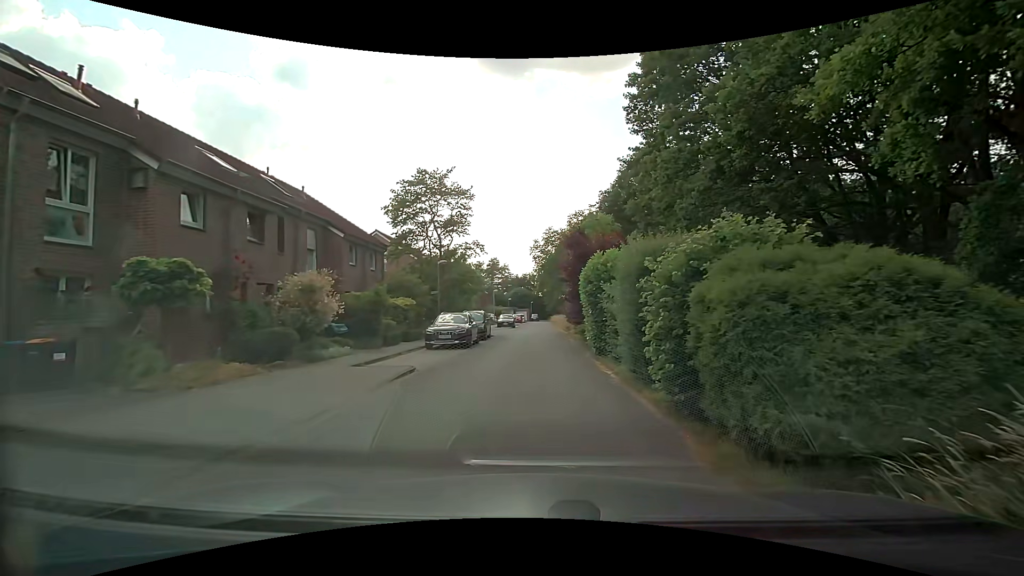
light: Day
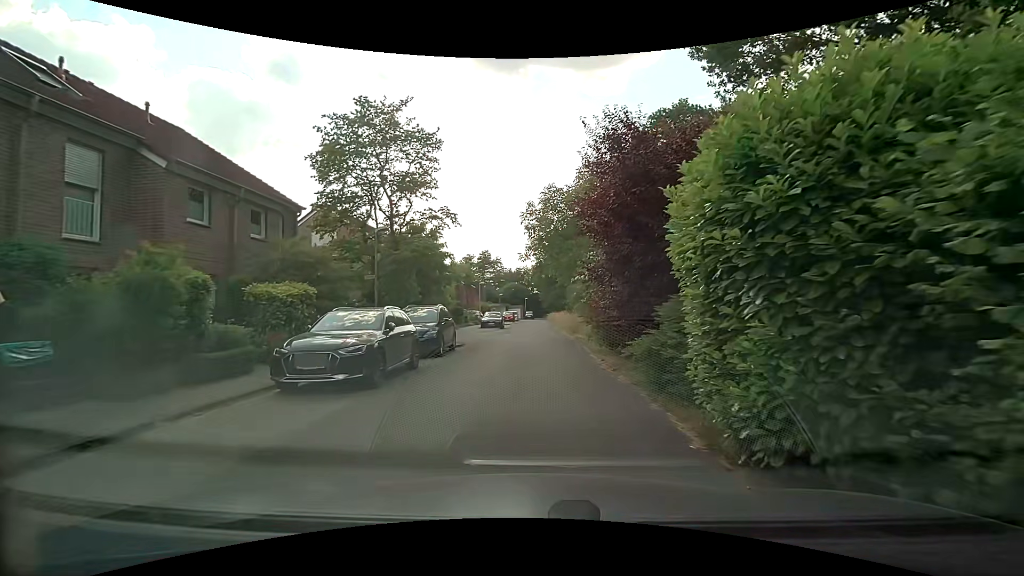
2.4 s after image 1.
(+0.5, +11.5) m; +3°
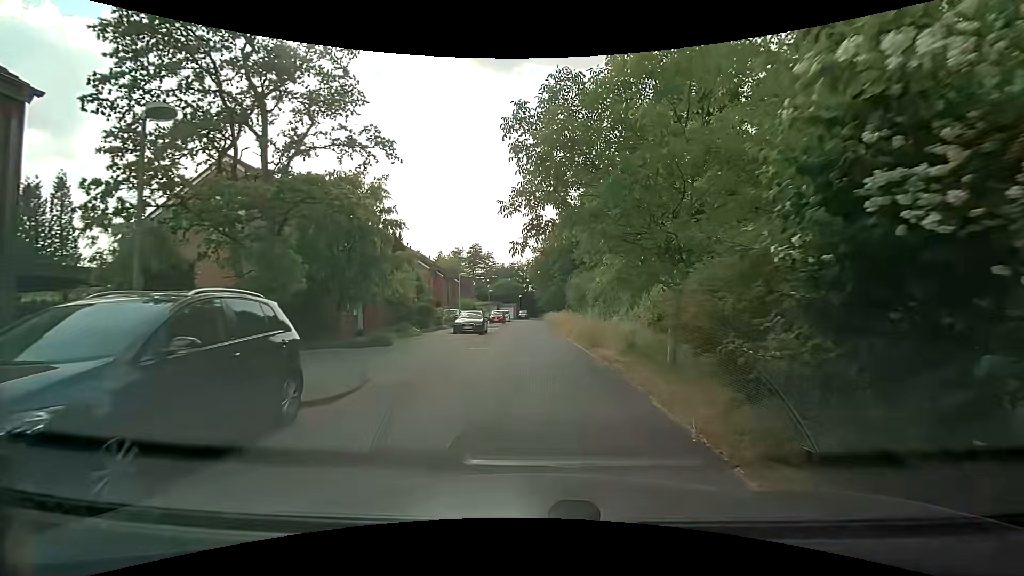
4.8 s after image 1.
(-0.1, +11.7) m; 0°
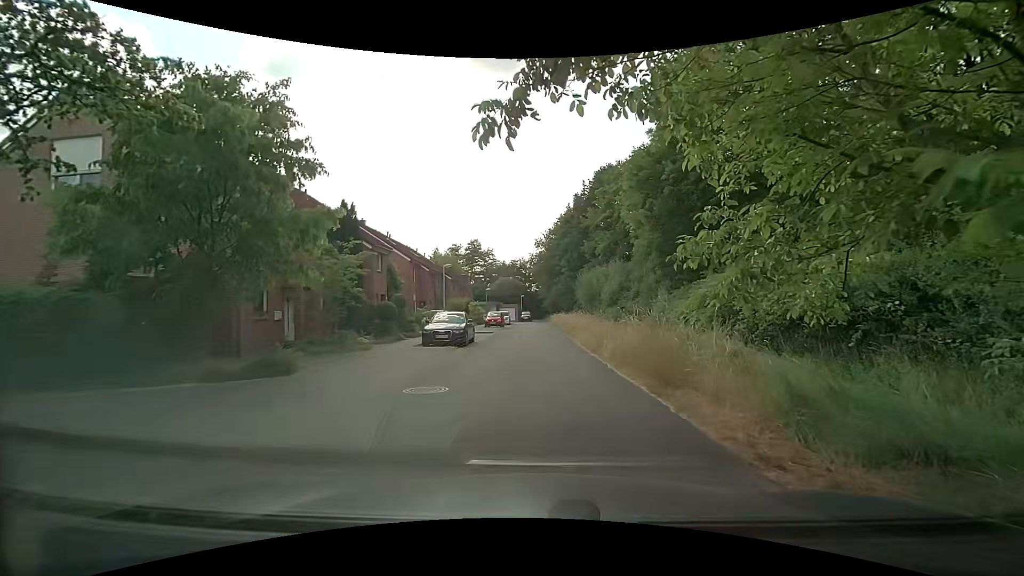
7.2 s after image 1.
(-0.1, +9.2) m; +2°
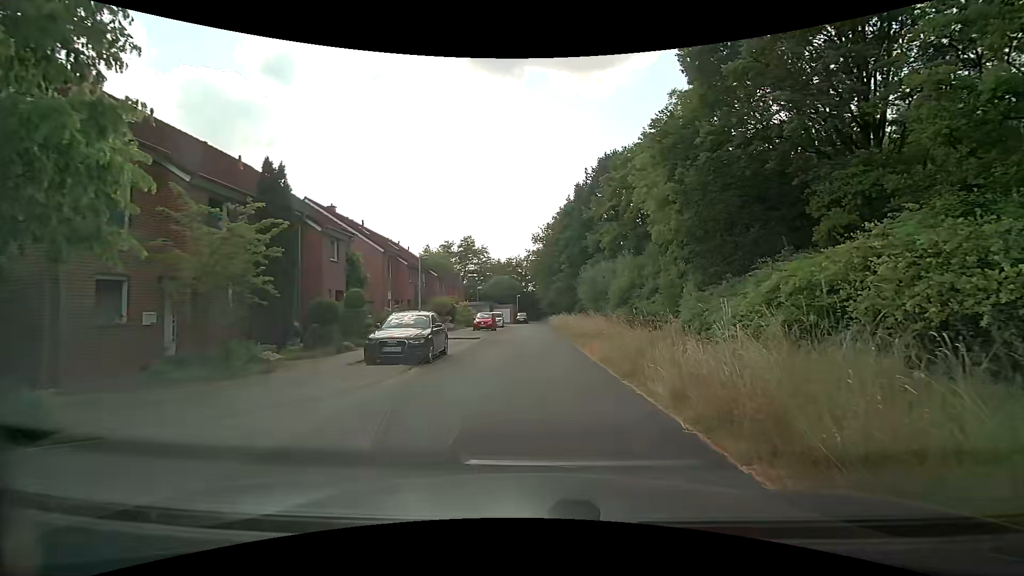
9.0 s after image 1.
(-0.4, +6.6) m; -1°
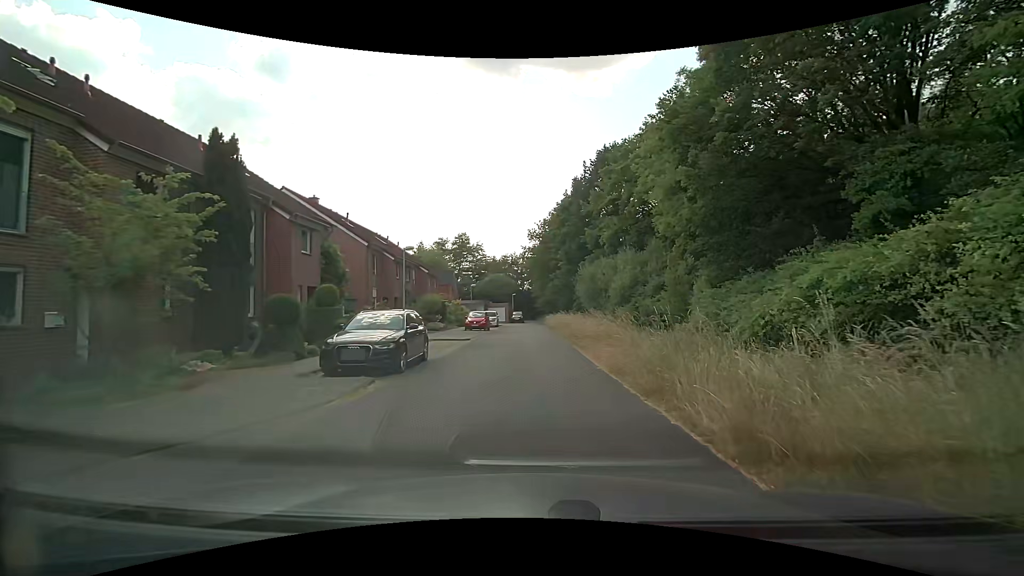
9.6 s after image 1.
(0.0, +2.5) m; -1°
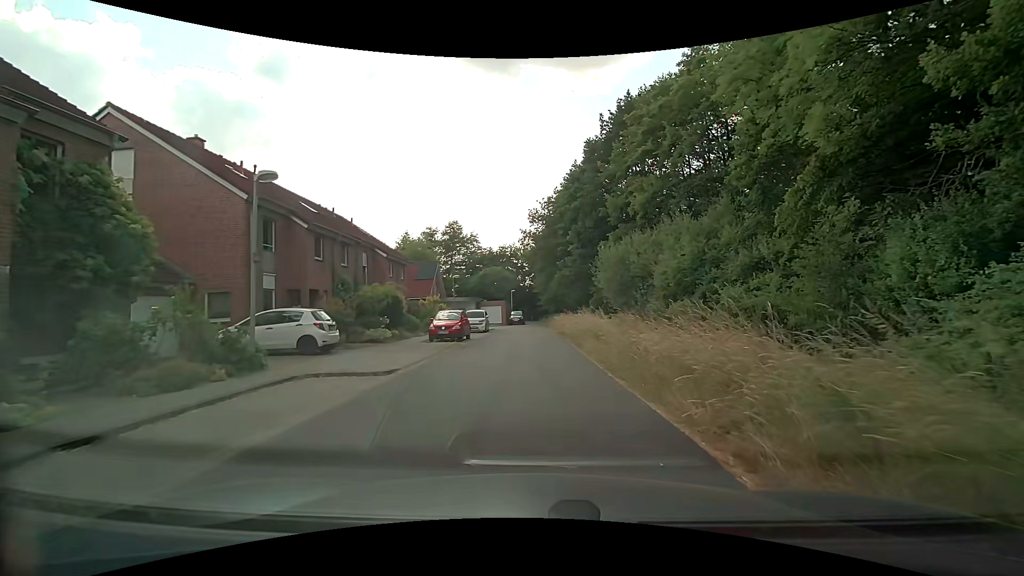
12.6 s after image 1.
(0.0, +13.8) m; 0°
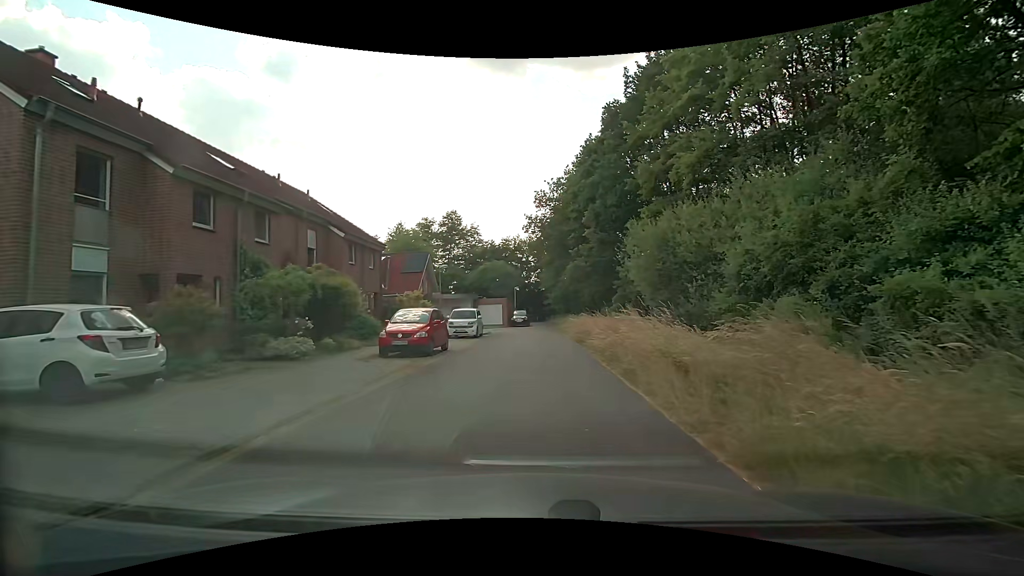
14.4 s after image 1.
(0.0, +8.5) m; 0°
